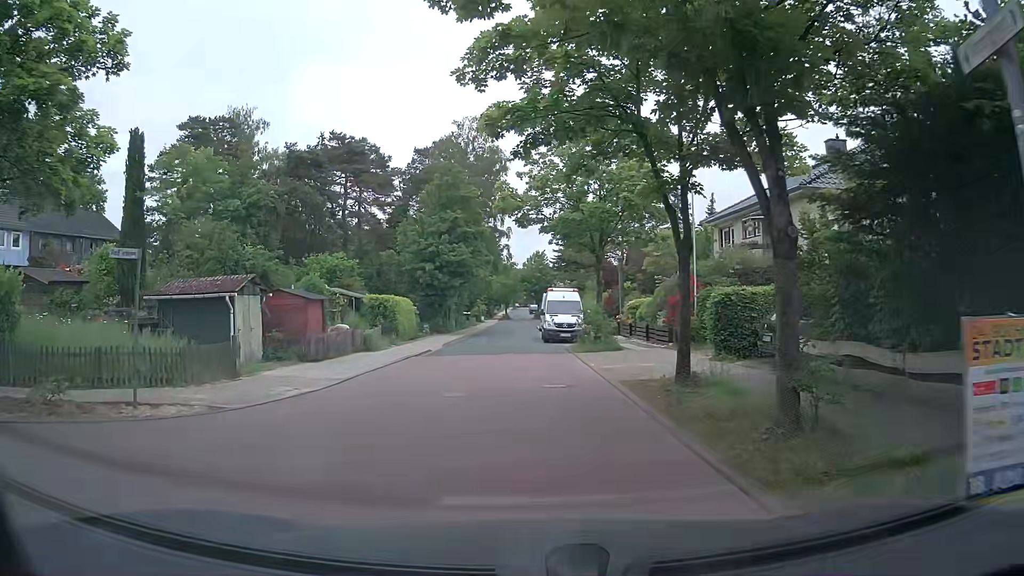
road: unclassified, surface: asphalt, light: Day
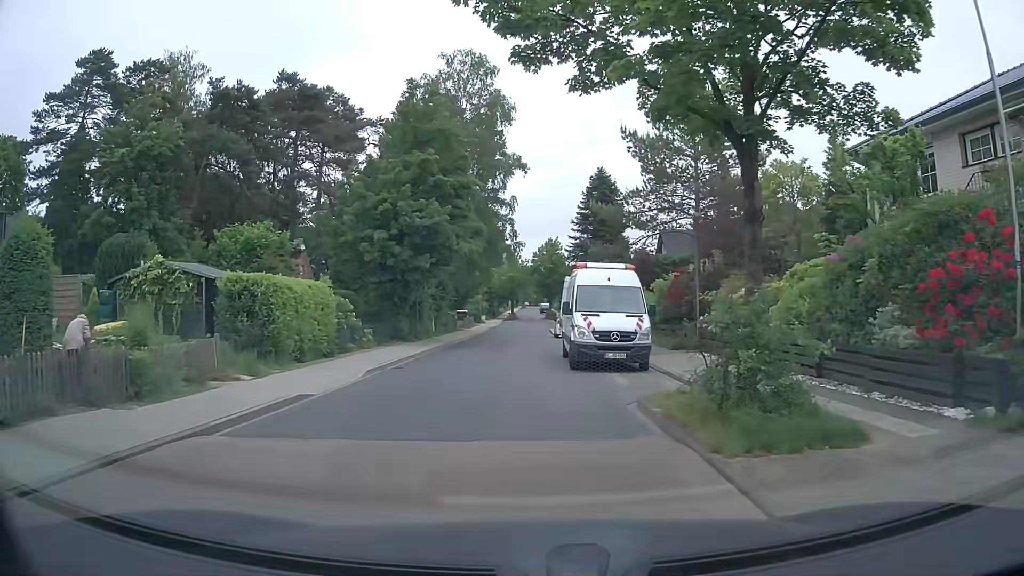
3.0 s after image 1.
(-0.2, +17.0) m; -1°
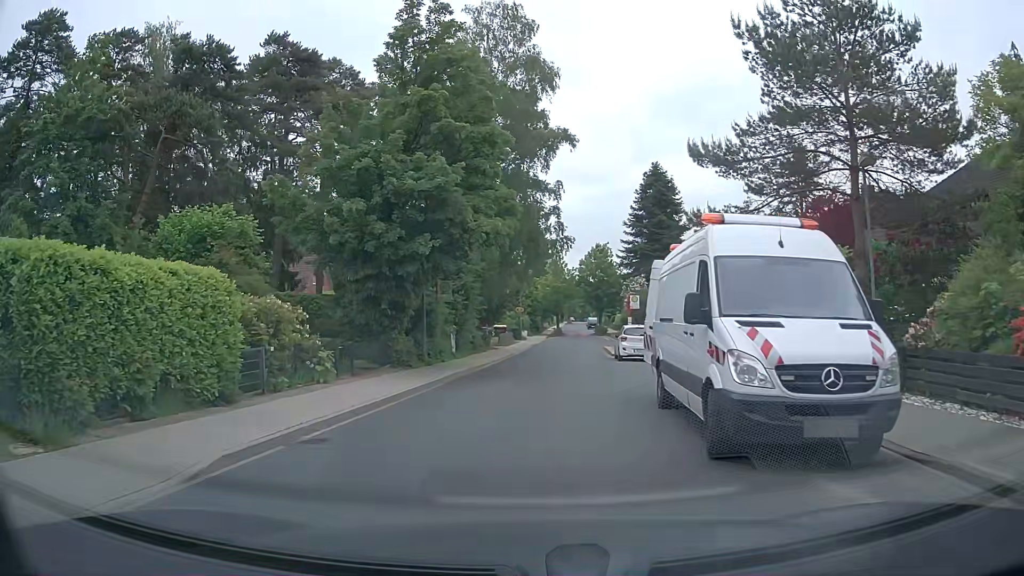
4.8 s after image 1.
(-0.3, +10.0) m; -5°
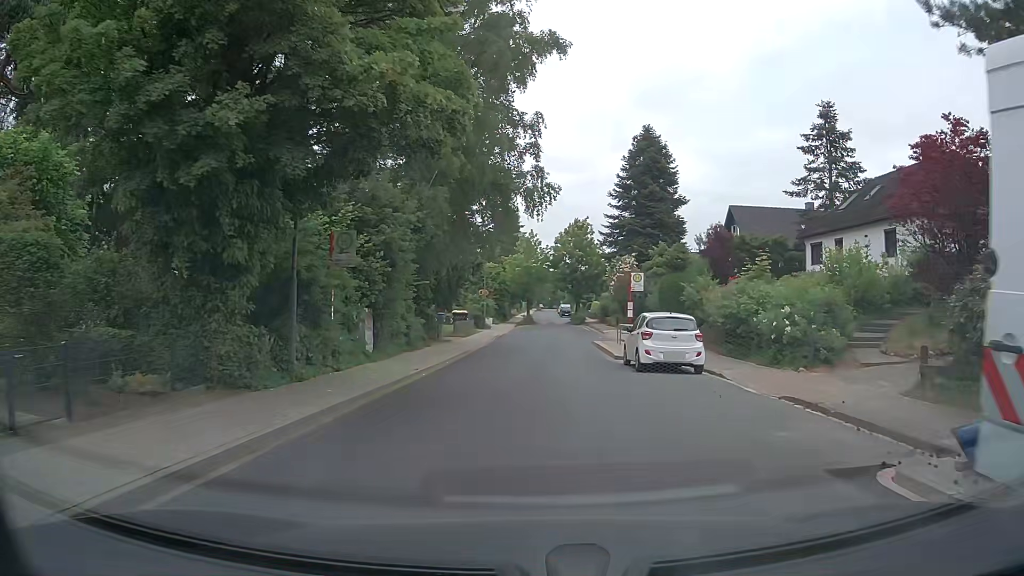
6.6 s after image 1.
(+0.3, +11.2) m; +3°
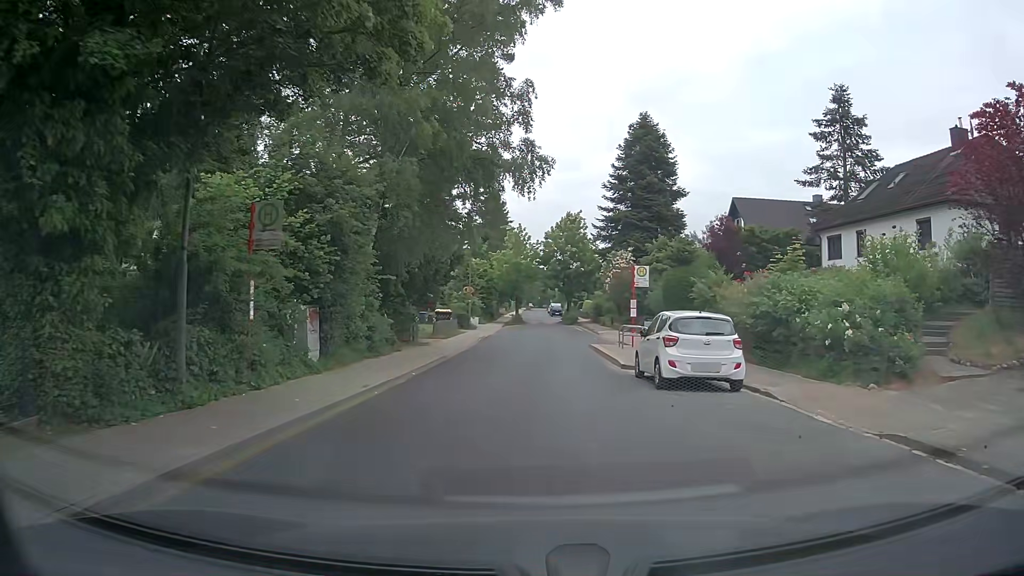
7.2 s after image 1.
(0.0, +4.1) m; +1°
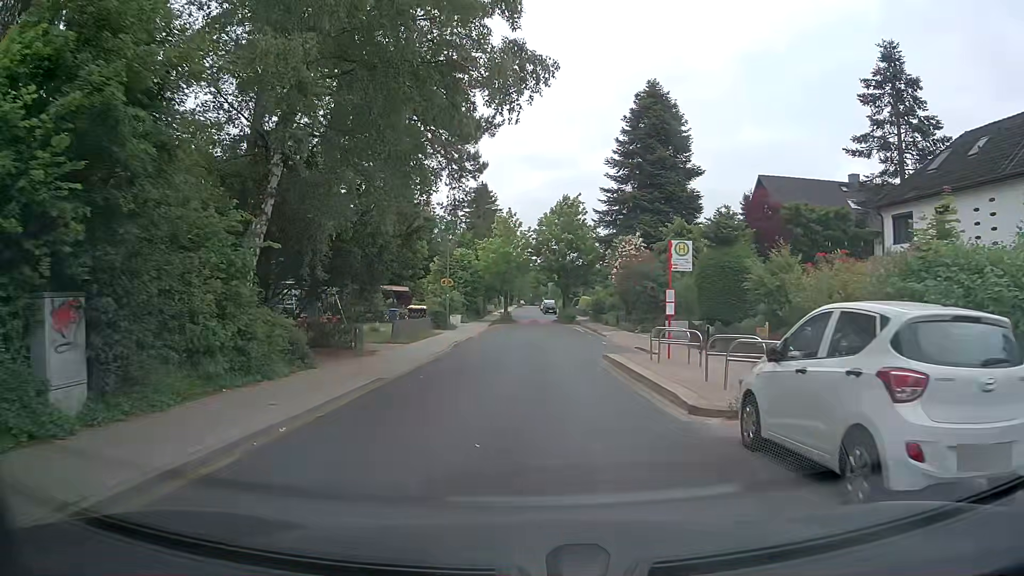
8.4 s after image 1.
(+0.1, +8.5) m; 0°
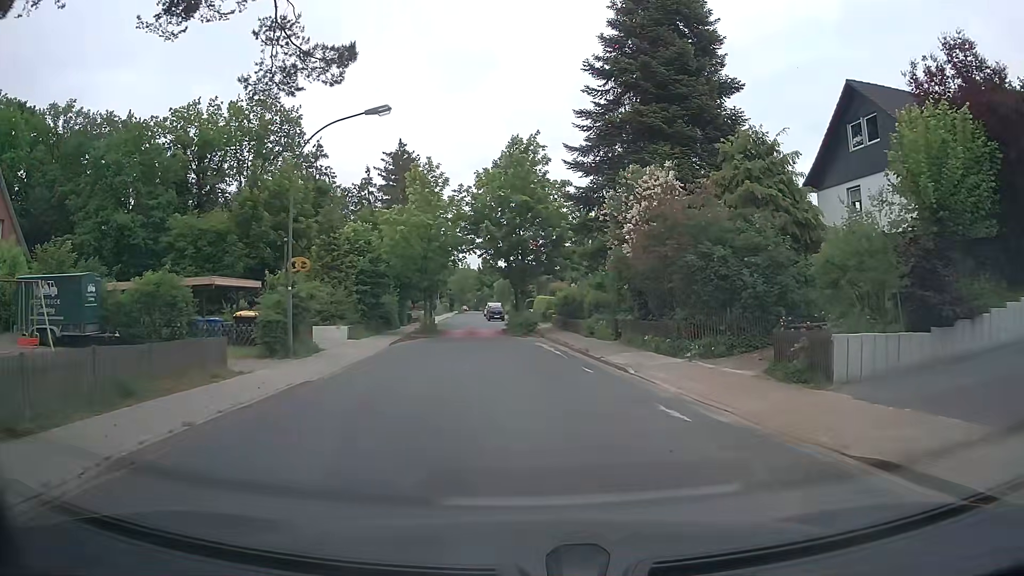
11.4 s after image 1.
(+0.6, +20.8) m; +4°
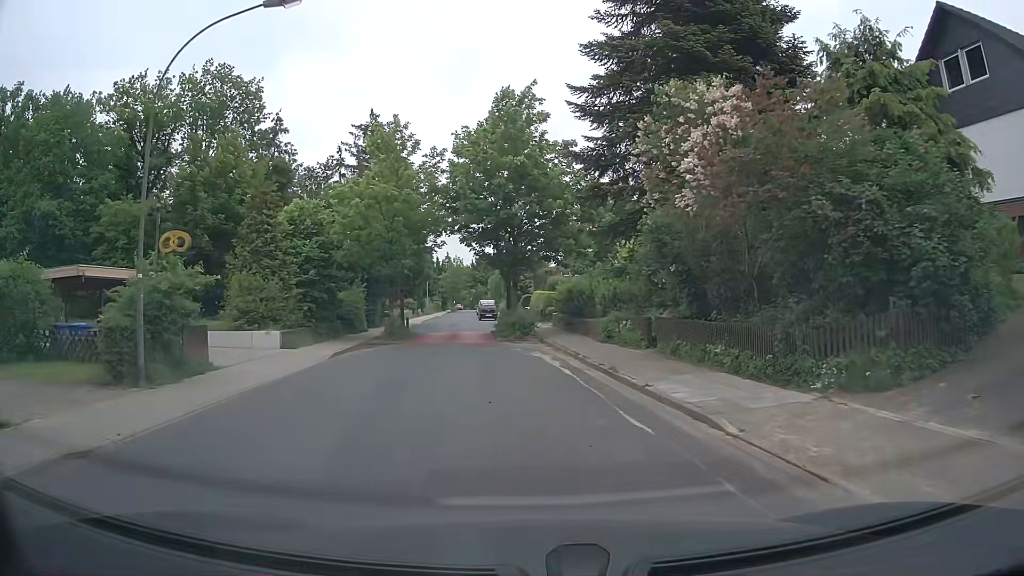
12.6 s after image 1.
(+0.2, +8.2) m; 0°
(0, +10) (-1, +20) (-2, +30) (-3, +40) (-4, +50) (-5, +60) (-6, +70) (-7, +80) (-7, +90) (-7, +100) m
